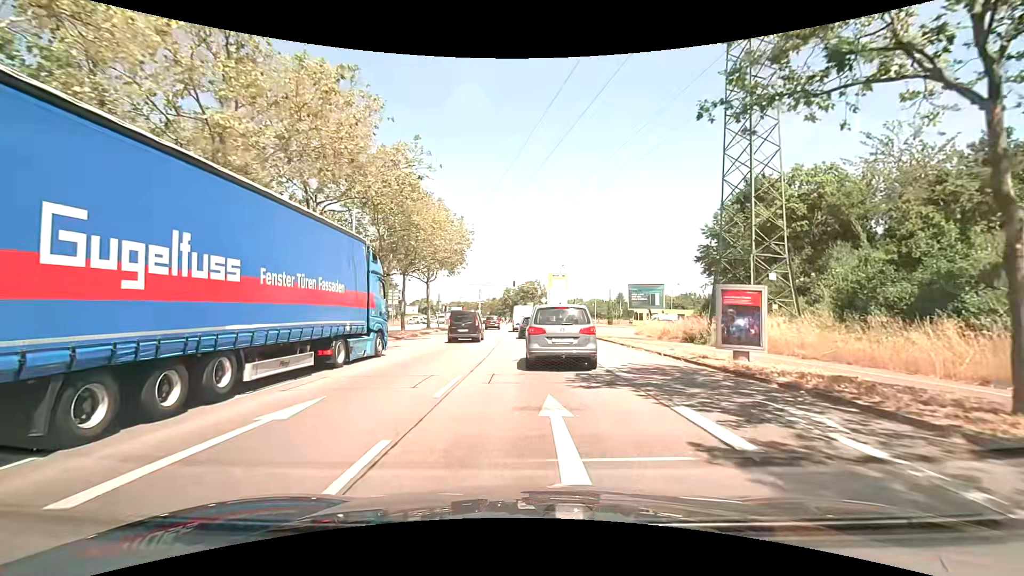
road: primary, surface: asphalt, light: Day
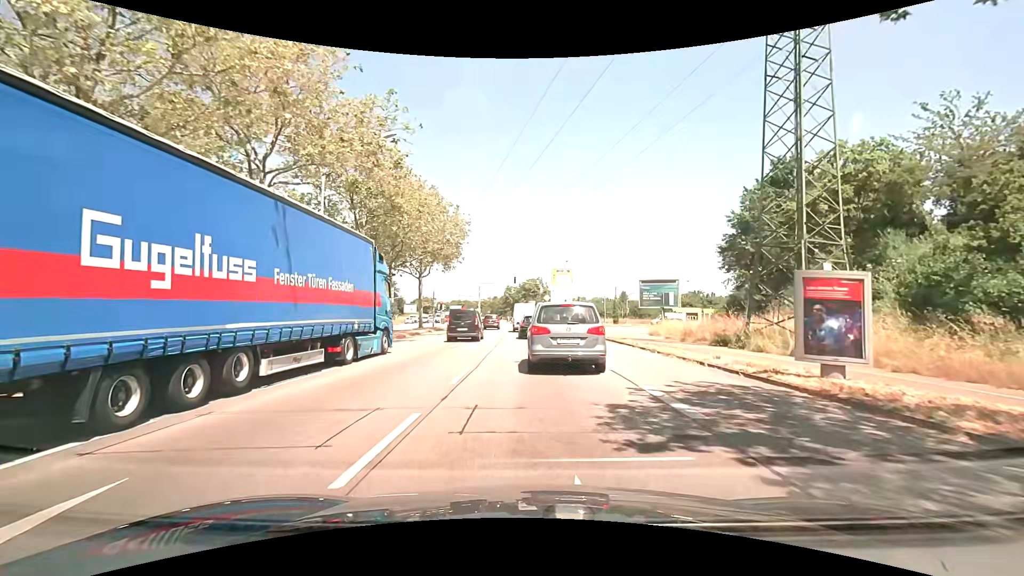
(0.0, +4.4) m; 0°
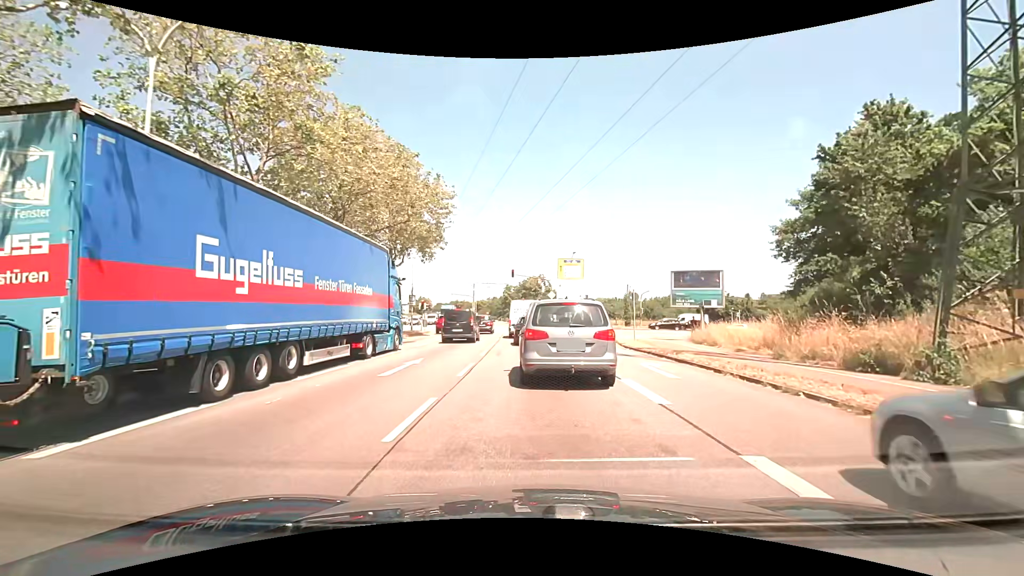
(+0.1, +10.5) m; 0°
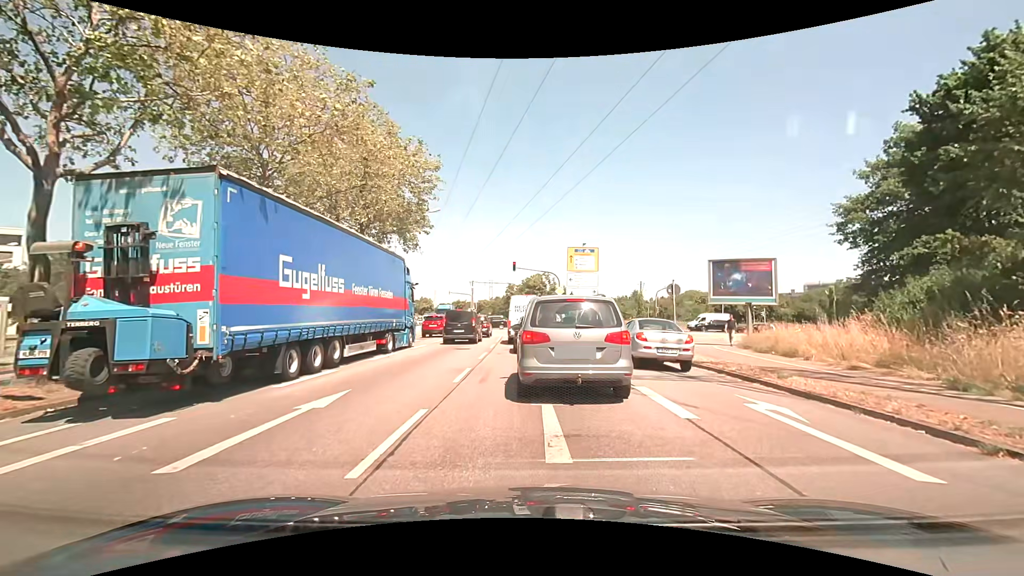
(0.0, +7.1) m; 0°
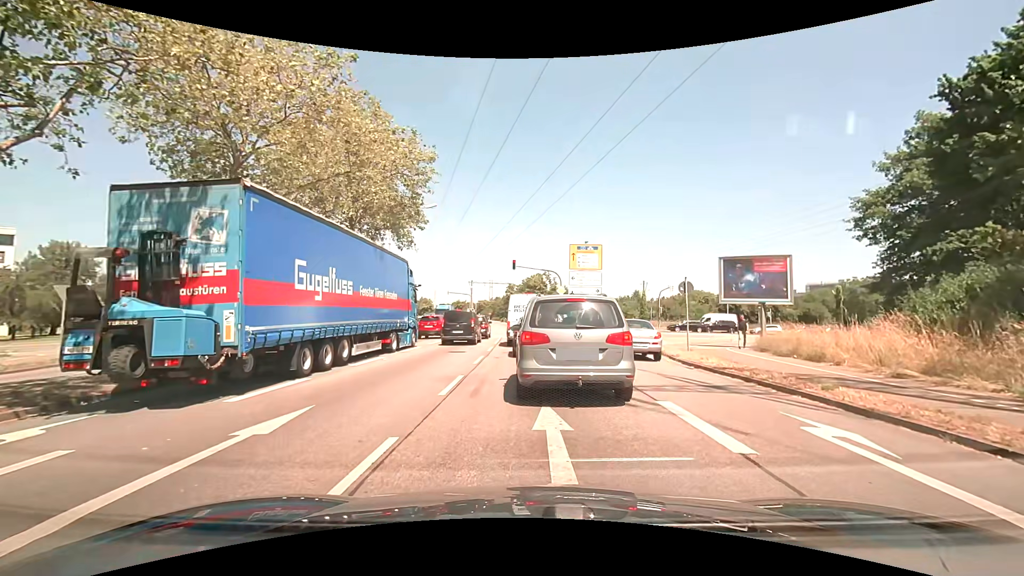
(0.0, +1.6) m; -2°
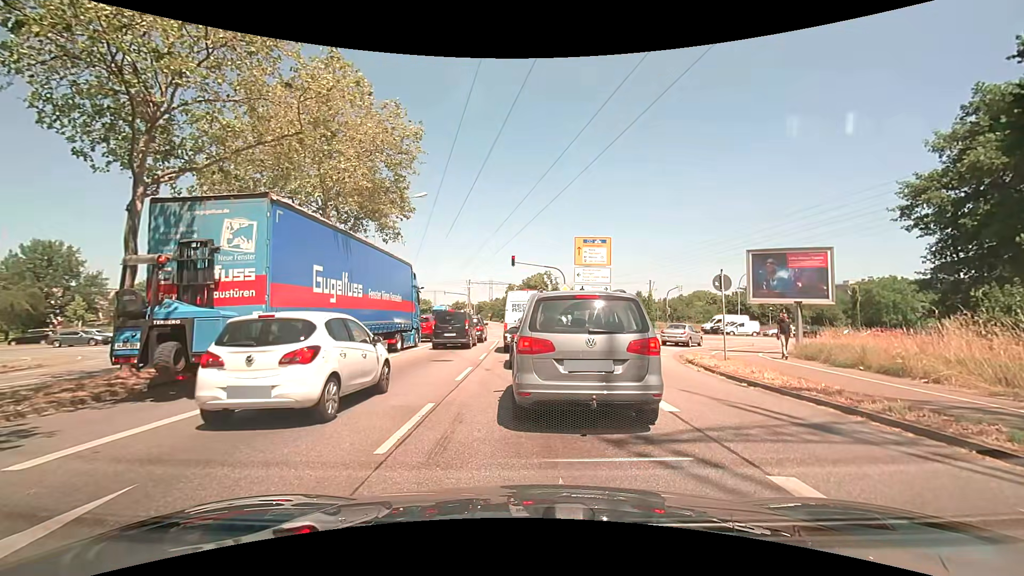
(0.0, +3.6) m; 0°
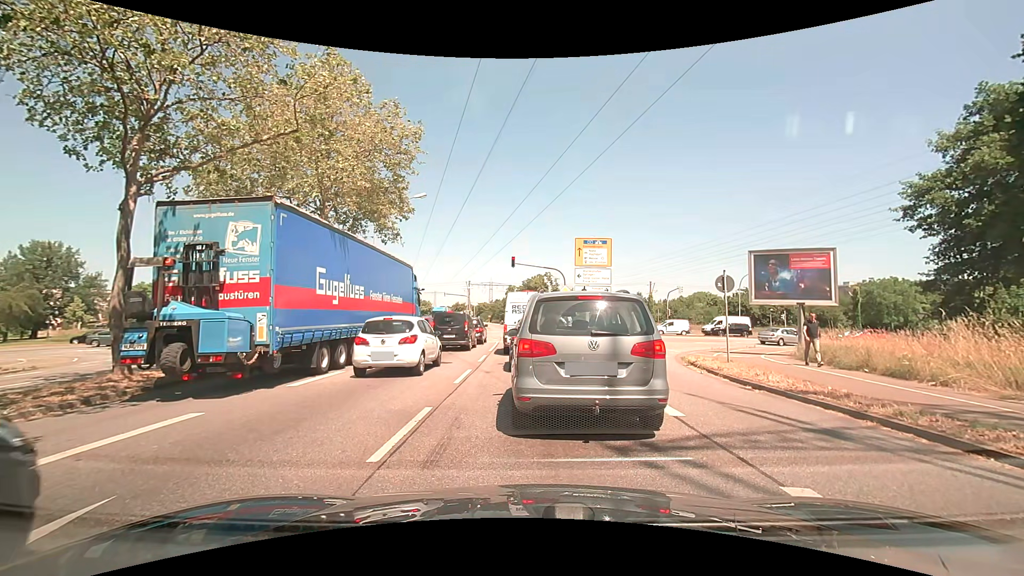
(0.0, +0.3) m; 0°
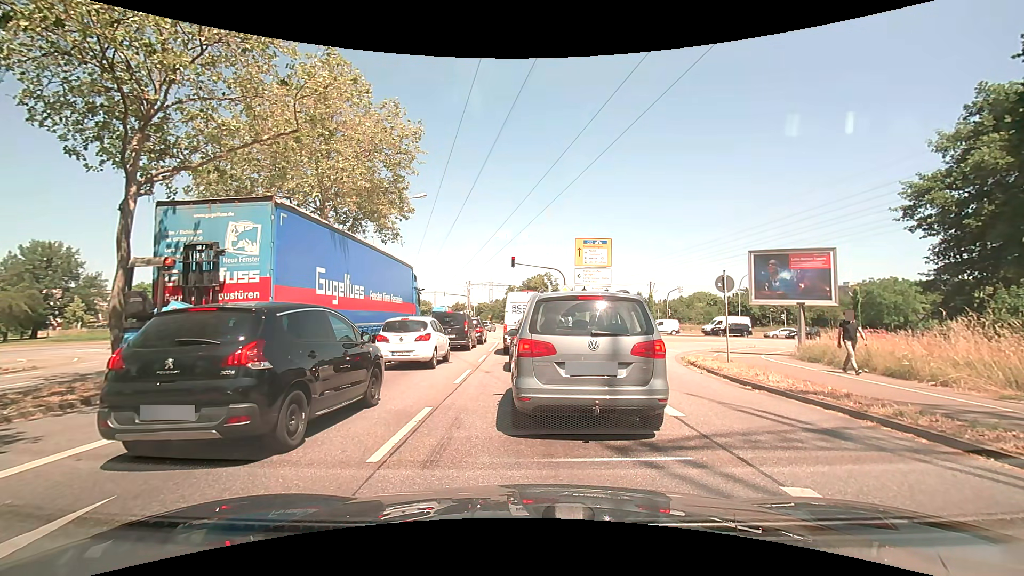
(0.0, 0.0) m; 0°
